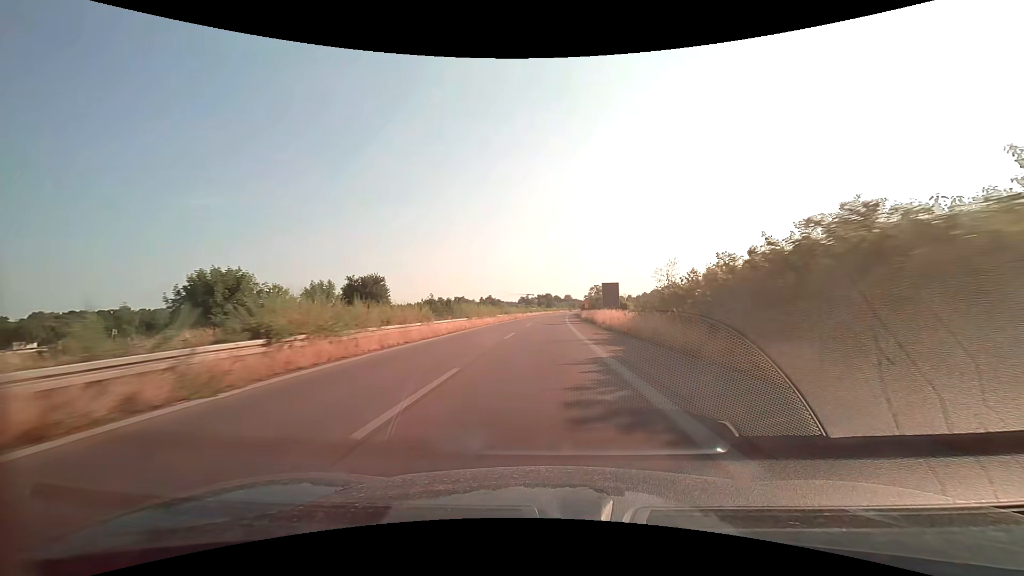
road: trunk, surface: asphalt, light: Day
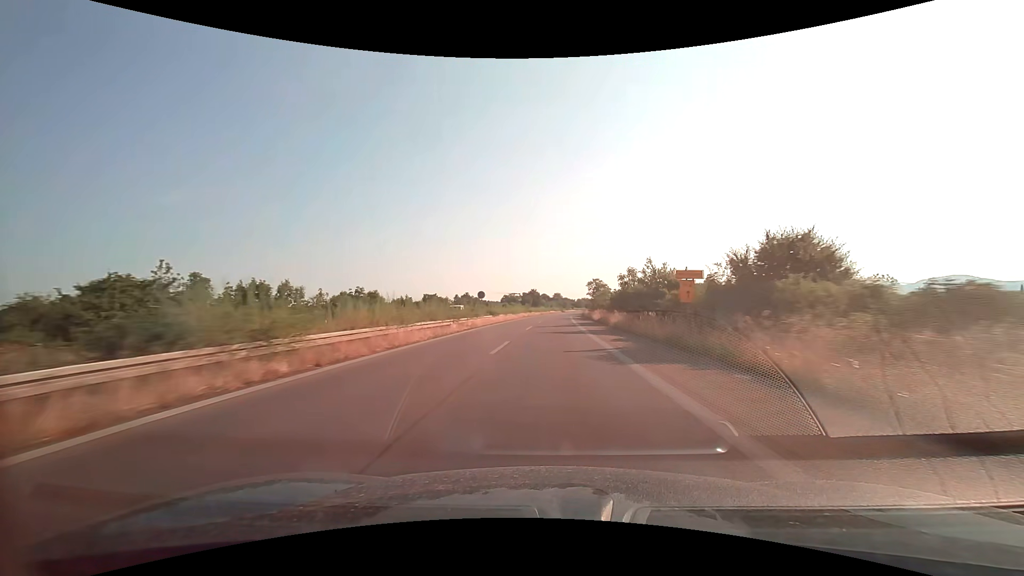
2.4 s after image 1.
(+0.7, +63.2) m; +1°
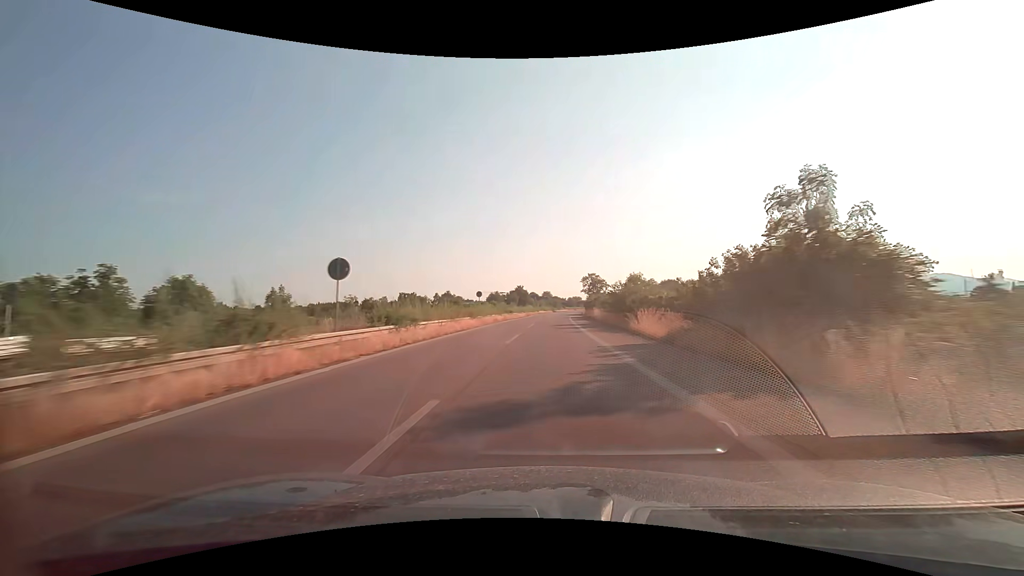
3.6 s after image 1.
(+0.3, +31.6) m; +1°
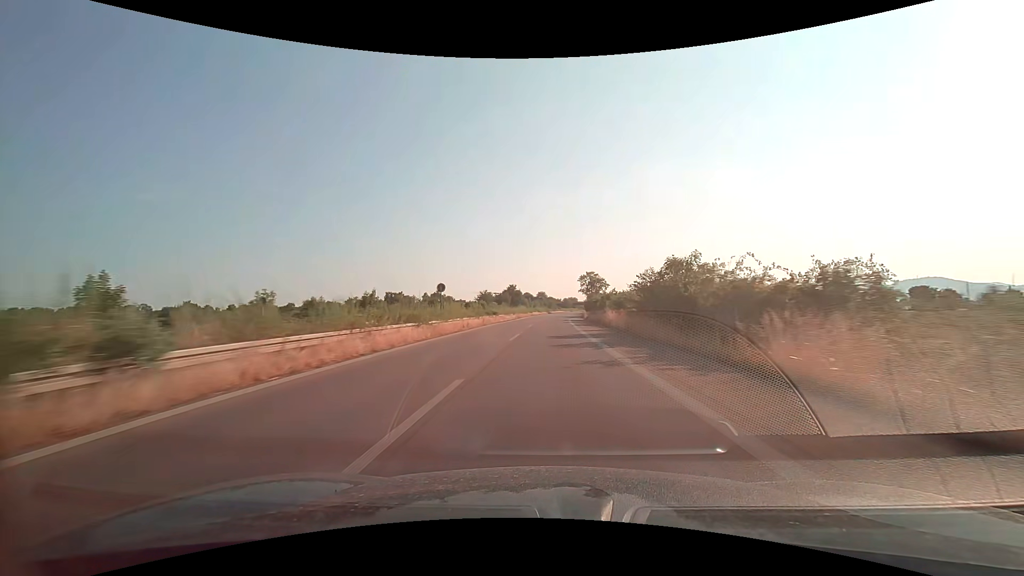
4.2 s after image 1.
(+0.1, +15.8) m; +1°
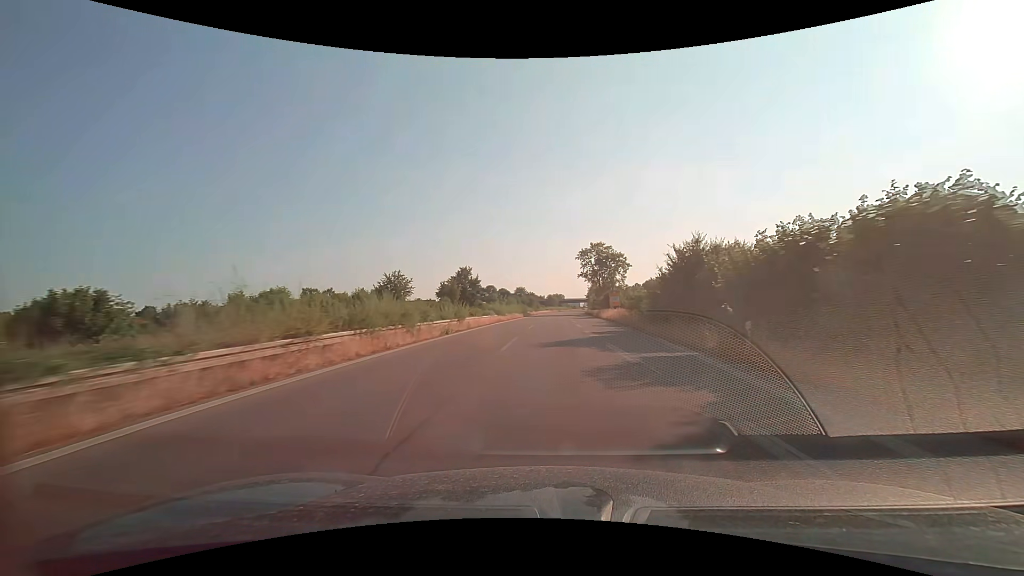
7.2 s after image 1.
(+1.4, +79.0) m; +2°
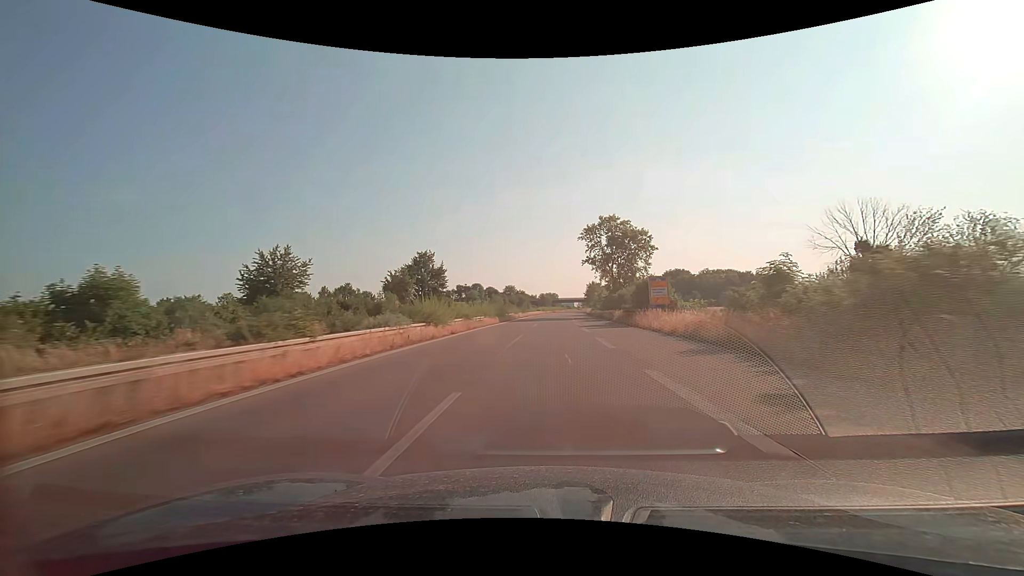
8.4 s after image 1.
(+0.2, +31.6) m; +1°
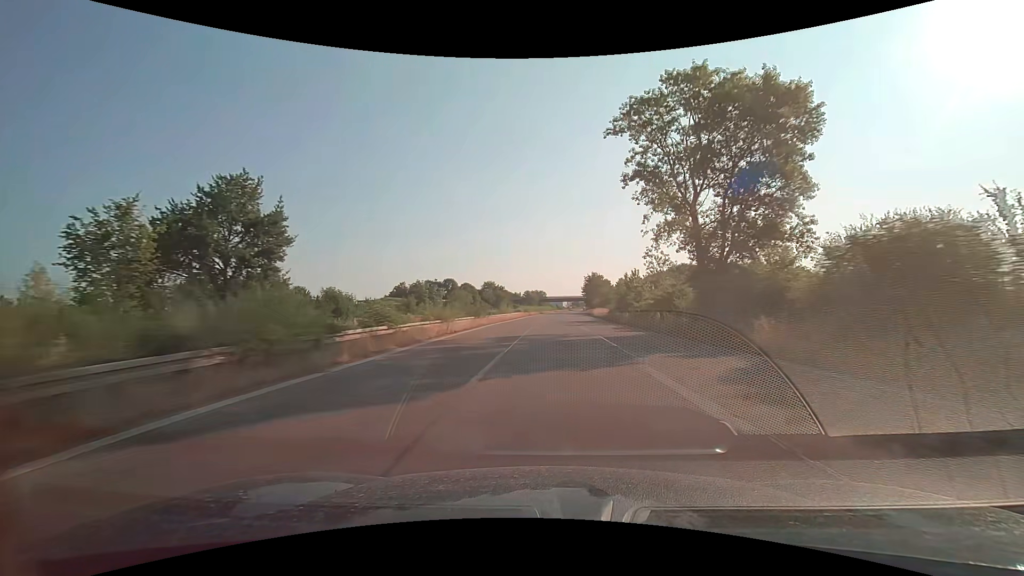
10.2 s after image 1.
(+0.6, +47.4) m; +1°
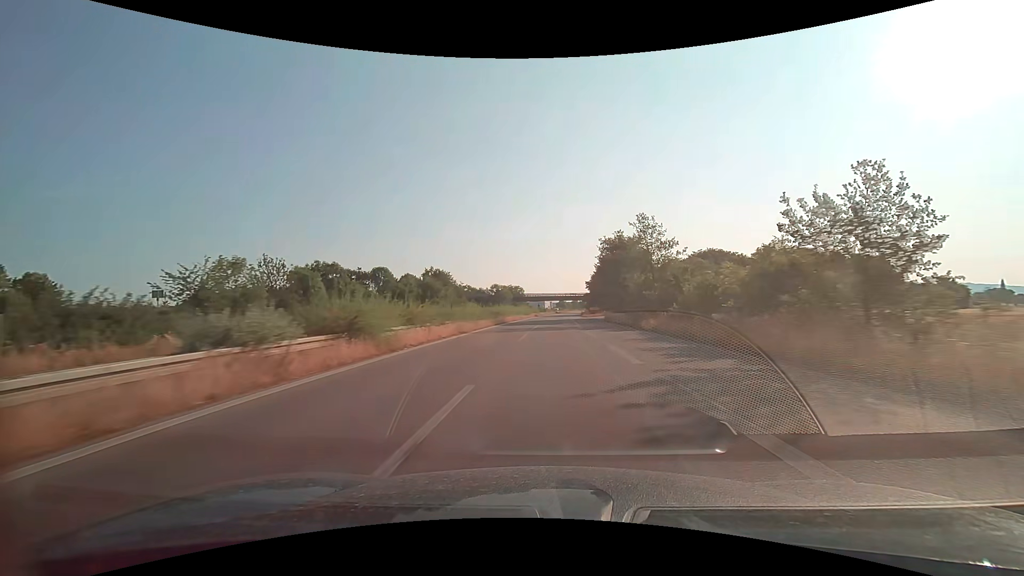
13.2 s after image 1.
(+1.6, +79.0) m; +2°
(0, +10) (0, +20) (0, +30) (0, +40) (+1, +50) (+1, +60) (+1, +70) (+2, +80) (+2, +90) (+3, +100) m
